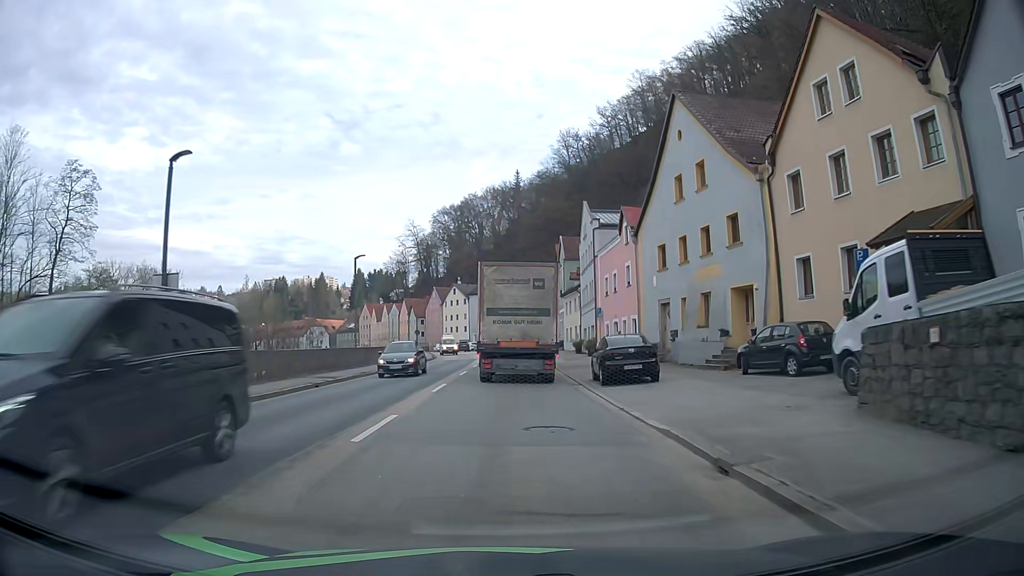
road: primary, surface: asphalt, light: Day
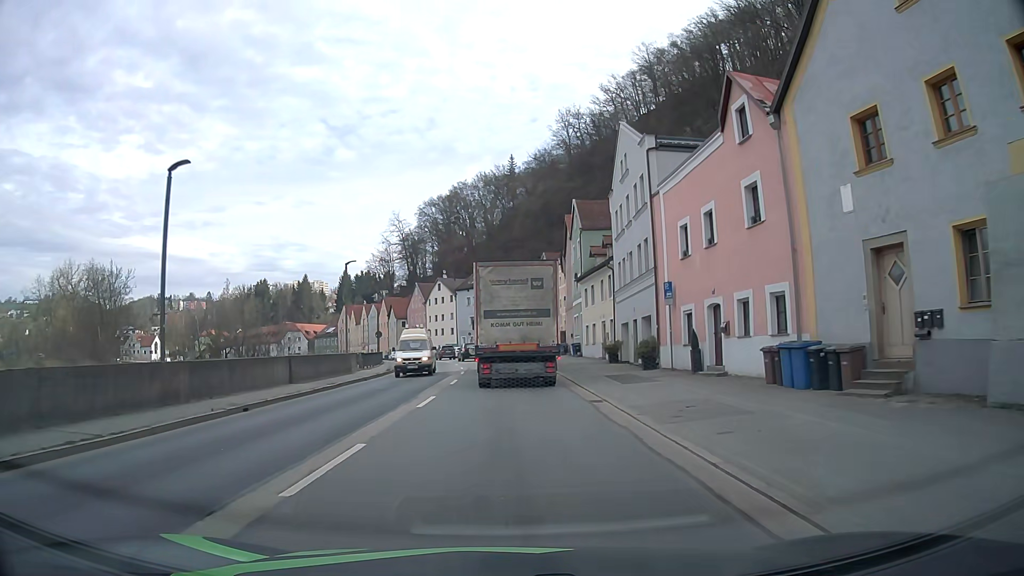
(+0.3, +21.1) m; +1°
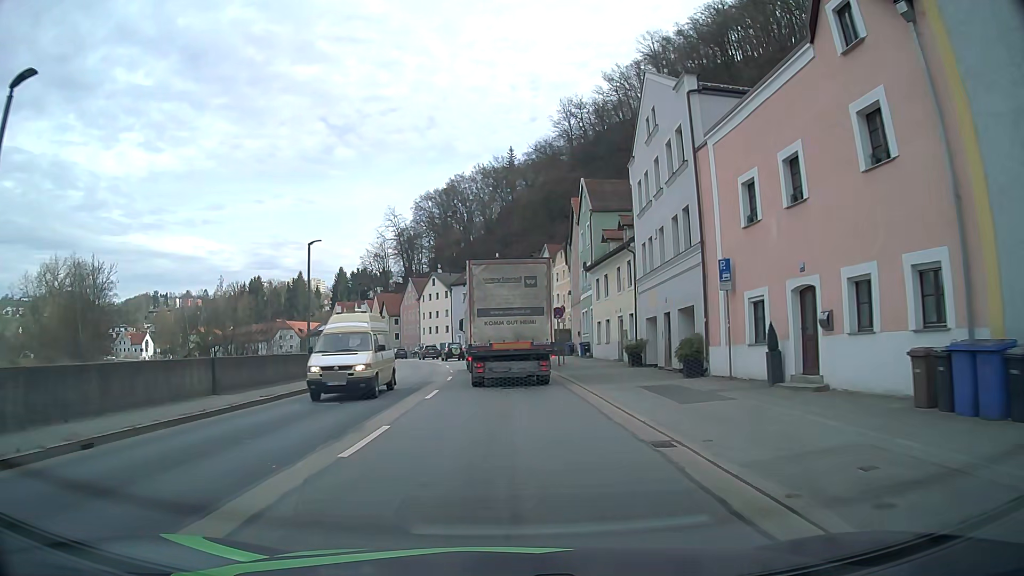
(0.0, +6.9) m; 0°
(0, +10) (0, +20) (-1, +30) (-1, +40) (-3, +50) (-4, +60) (-6, +70) (-9, +79) (-11, +89) (-15, +98) m
